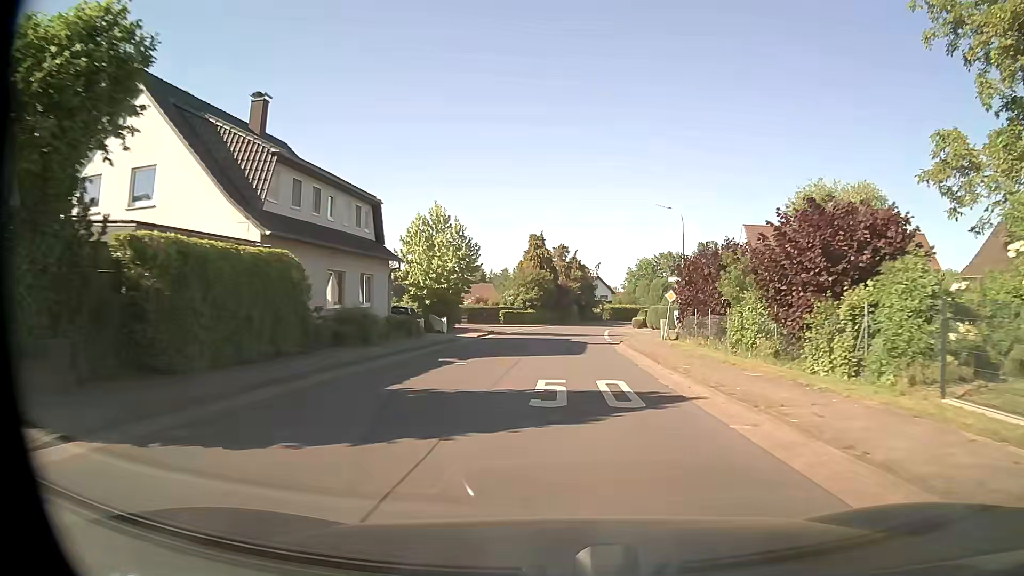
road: tertiary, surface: asphalt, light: Day
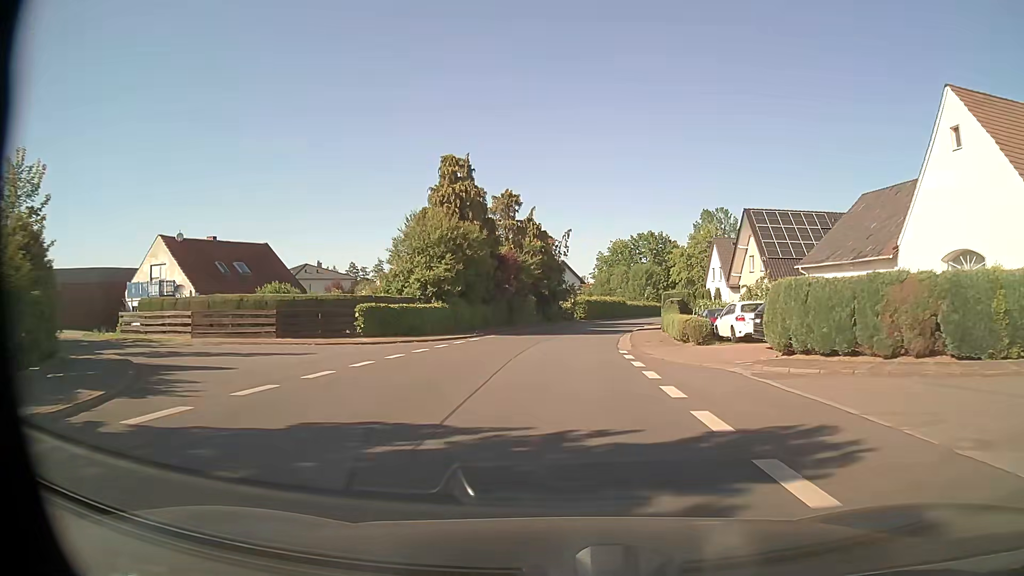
(+0.8, +40.3) m; +3°
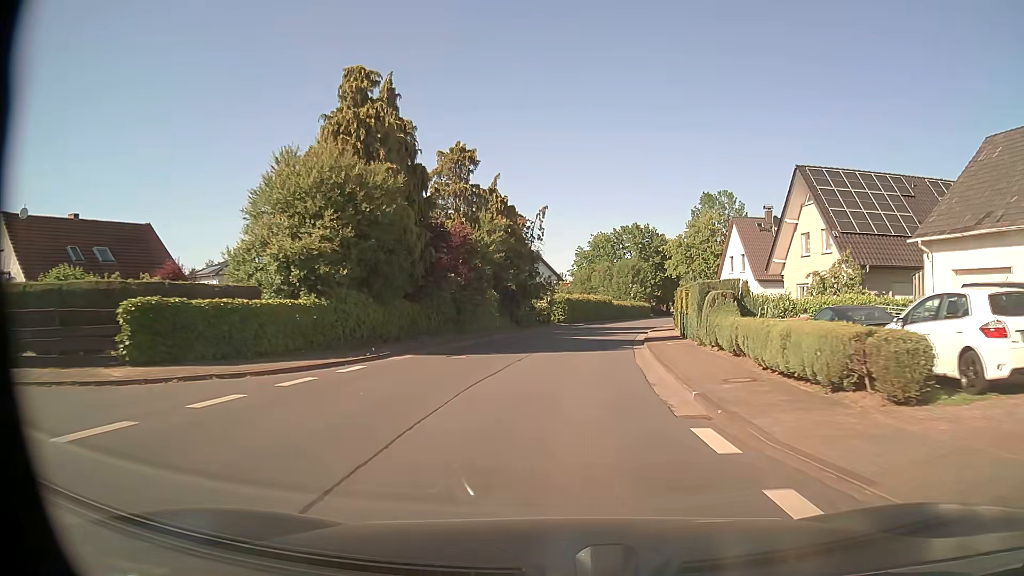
(+0.2, +16.1) m; +2°
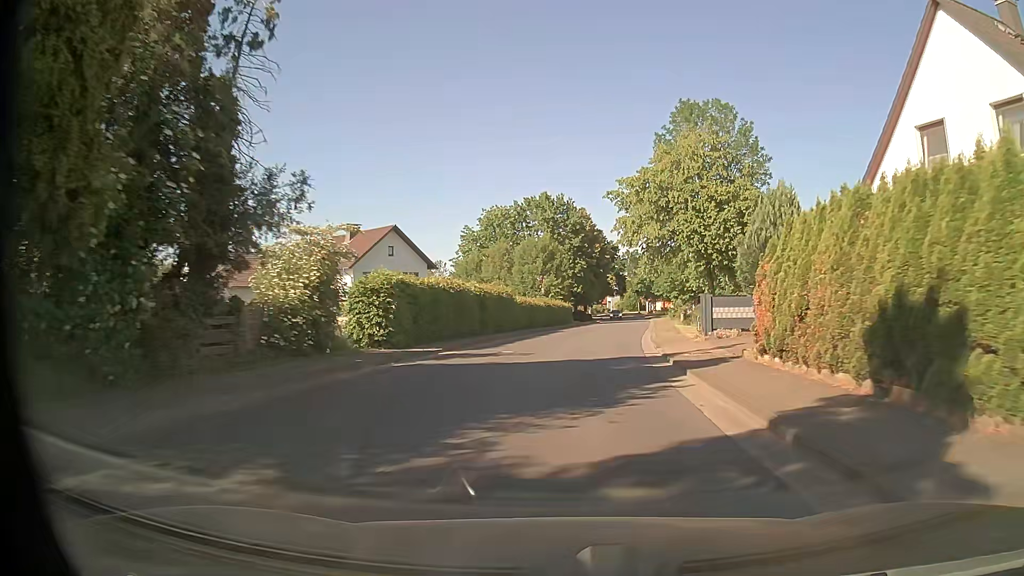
(+3.0, +40.2) m; +8°
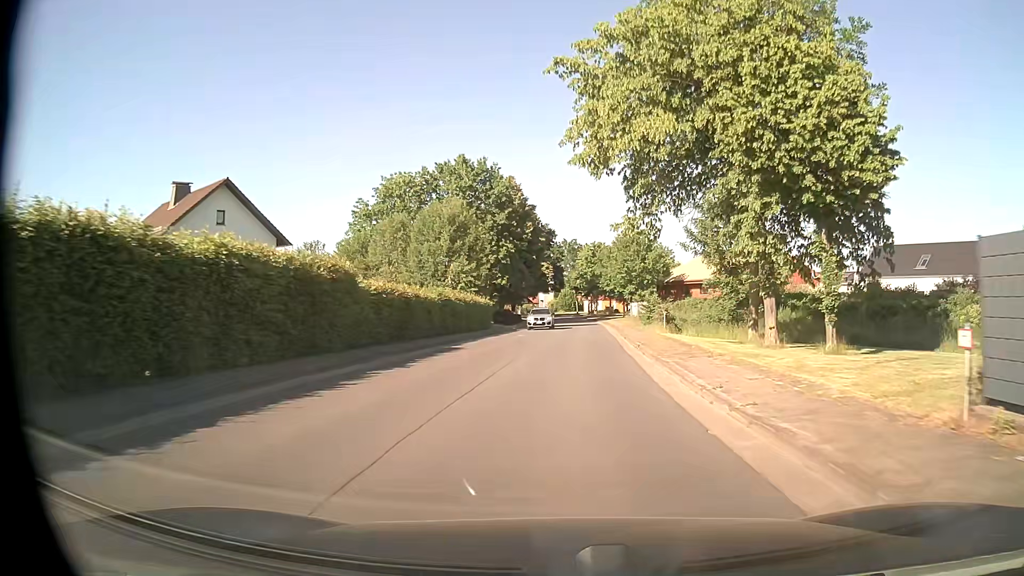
(+1.4, +24.1) m; +6°
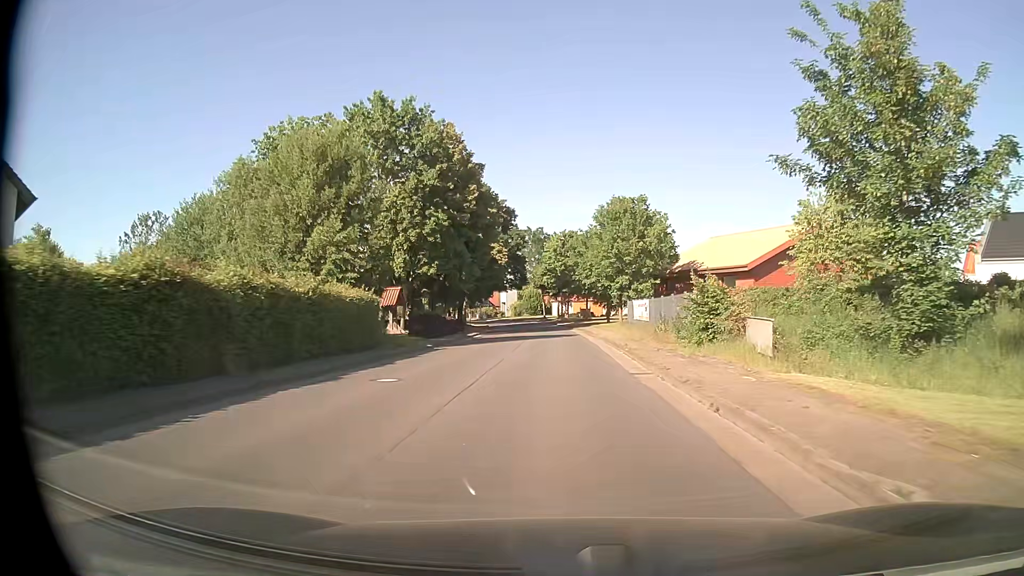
(+0.7, +24.1) m; +3°
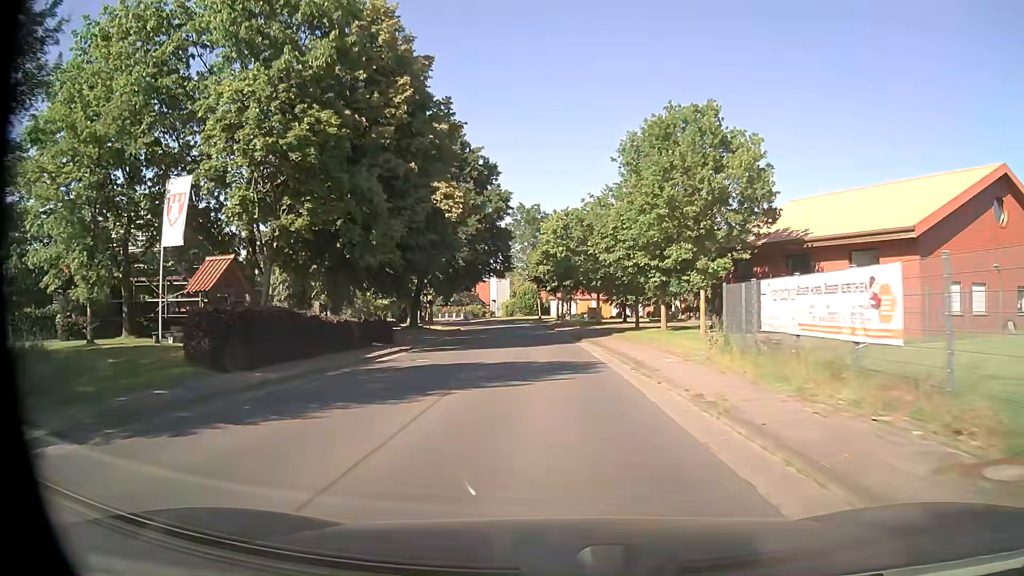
(+0.2, +24.2) m; 0°
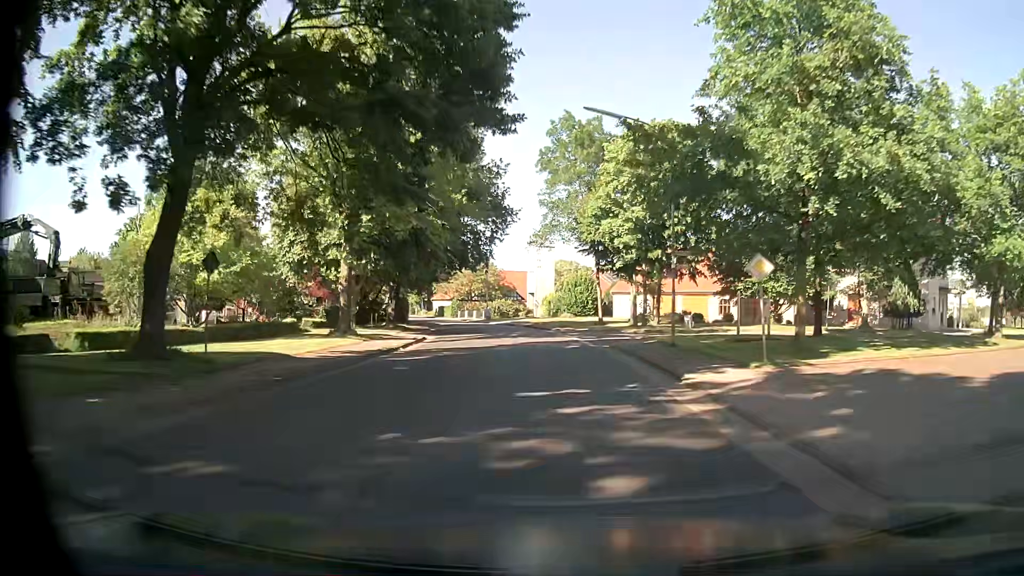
(-1.5, +40.3) m; -5°
(0, +10) (0, +20) (-1, +30) (-2, +40) (-3, +50) (-5, +60) (-8, +69) (-10, +79) (-13, +89) (-16, +98) m
